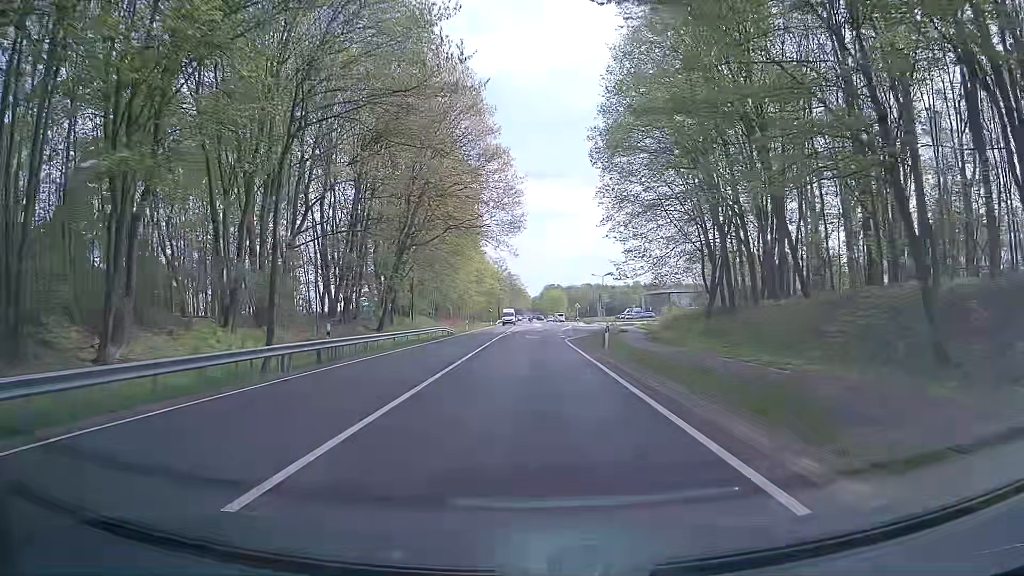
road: primary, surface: asphalt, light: Day
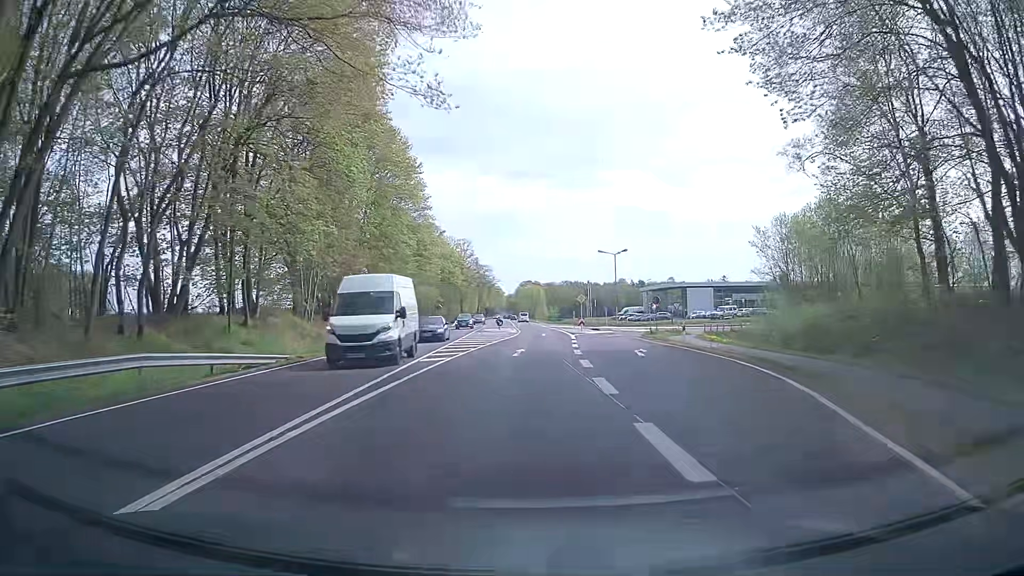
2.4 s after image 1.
(+0.3, +42.9) m; +2°
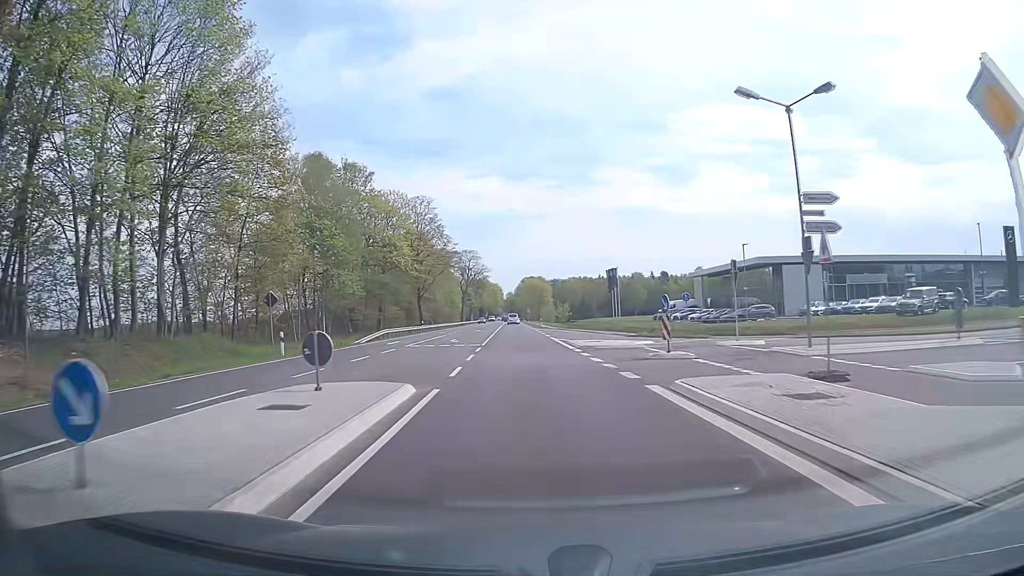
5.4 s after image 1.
(+0.8, +53.7) m; 0°
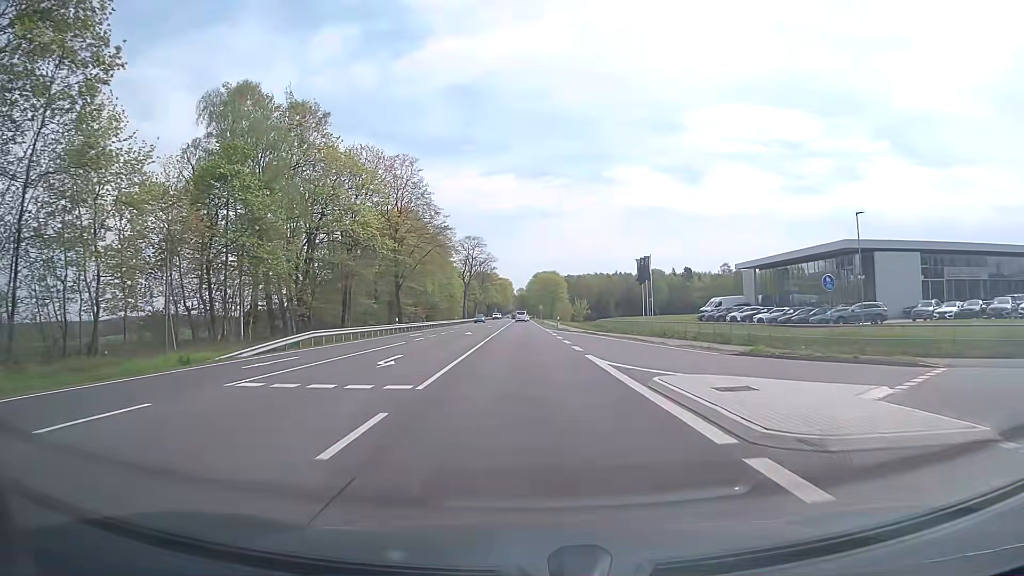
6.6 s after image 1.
(-0.3, +21.5) m; -1°
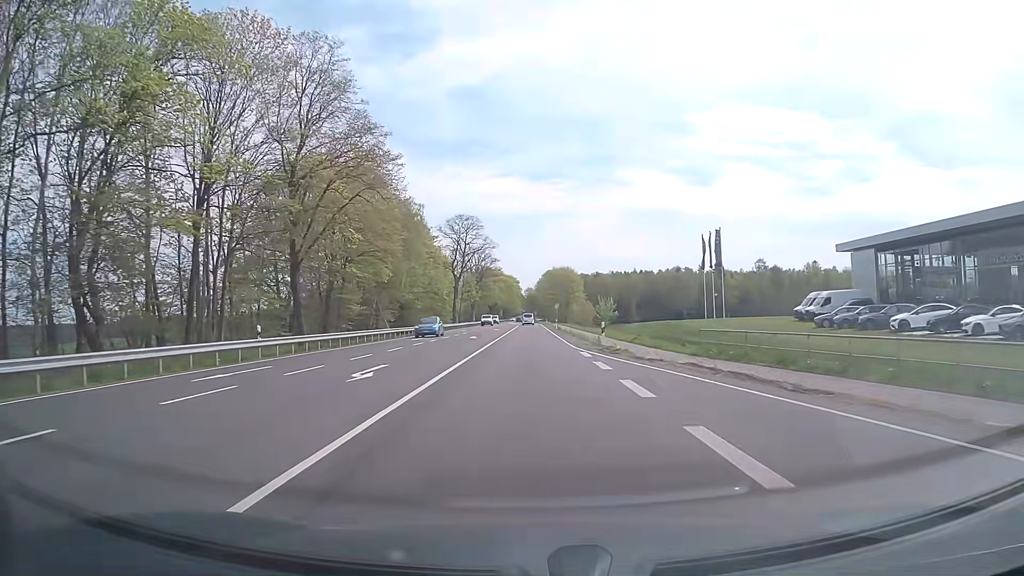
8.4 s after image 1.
(-0.2, +32.2) m; -1°
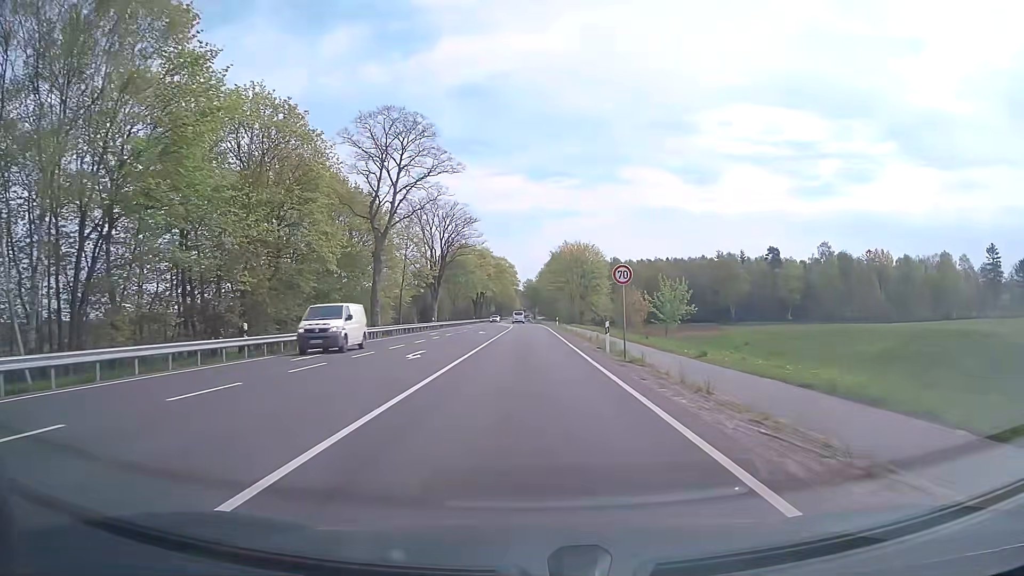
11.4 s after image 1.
(+0.1, +53.7) m; 0°
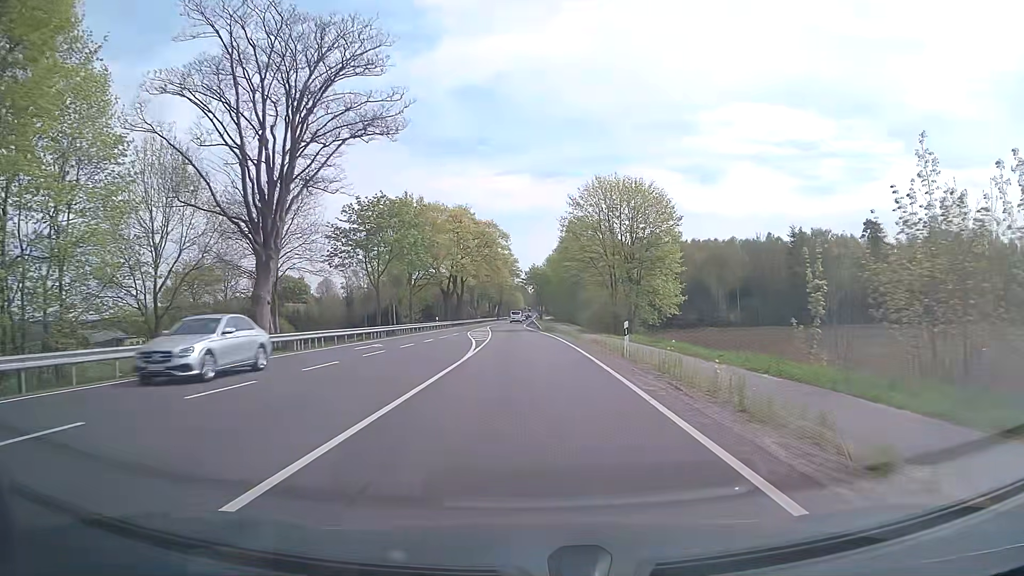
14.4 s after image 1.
(-0.1, +53.7) m; 0°
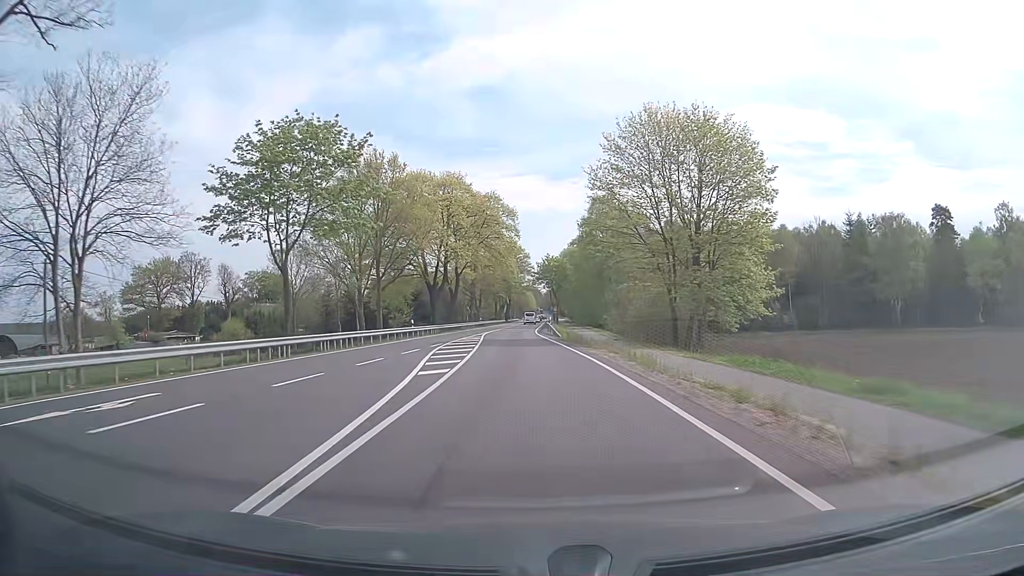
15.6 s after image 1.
(-0.2, +21.5) m; -1°
(0, +10) (0, +20) (-1, +30) (-1, +40) (-1, +50) (-2, +60) (-2, +70) (-1, +80) (-1, +90) (-1, +100) m
